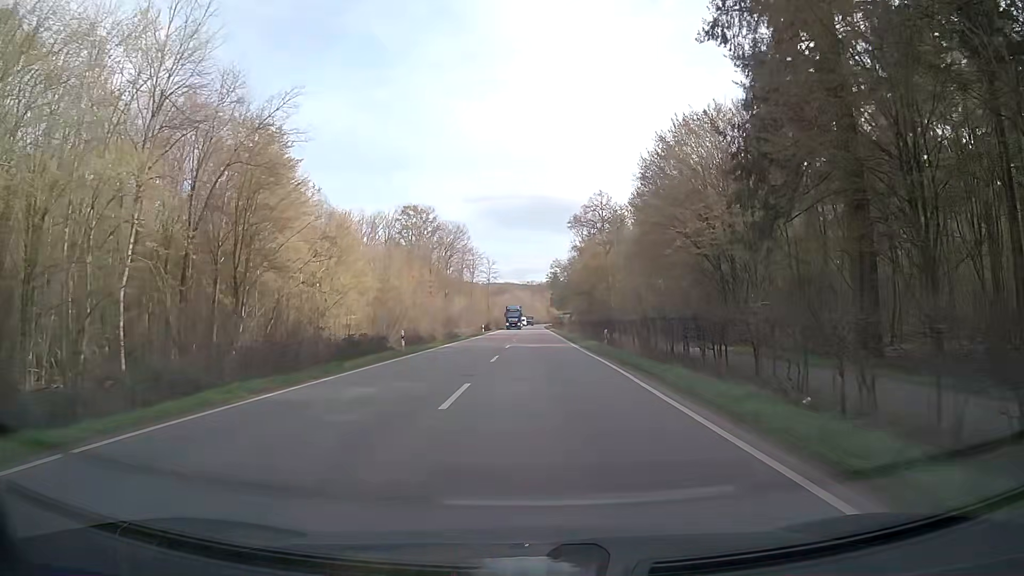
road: secondary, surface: asphalt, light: Day
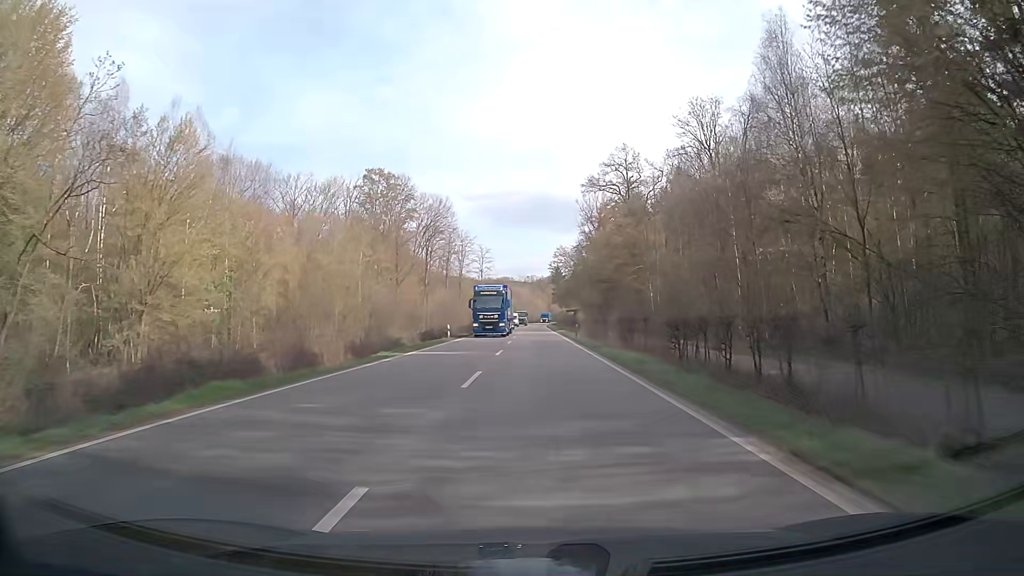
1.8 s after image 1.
(-0.1, +33.1) m; 0°
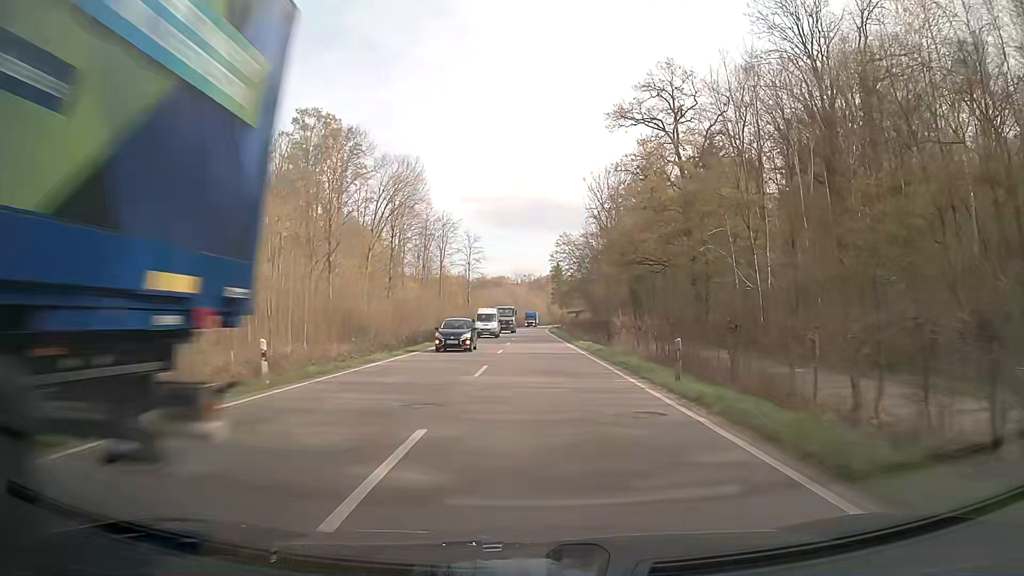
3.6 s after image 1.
(+0.1, +33.1) m; 0°
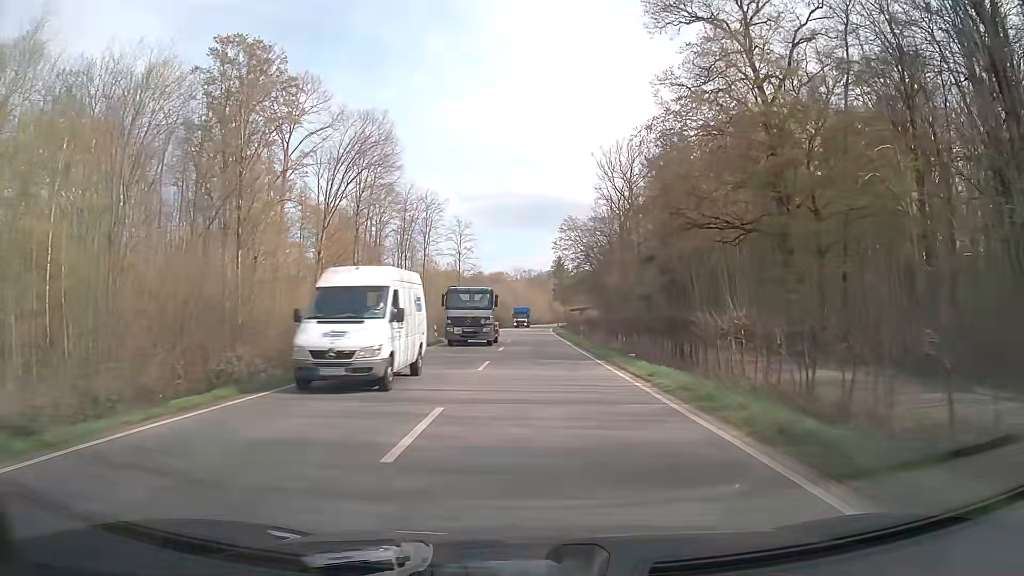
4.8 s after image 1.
(+0.1, +22.0) m; 0°
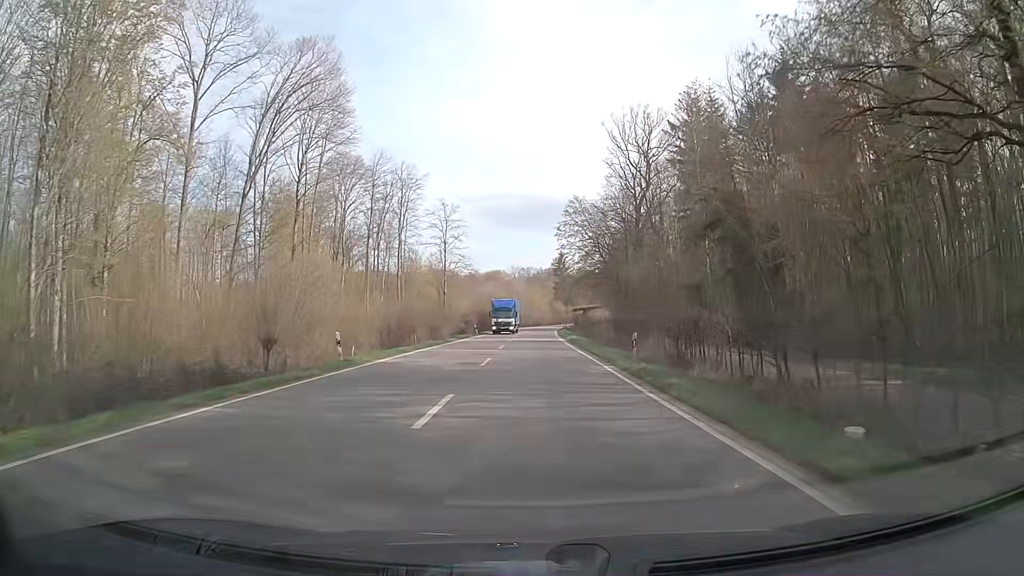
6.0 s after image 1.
(0.0, +22.0) m; 0°
